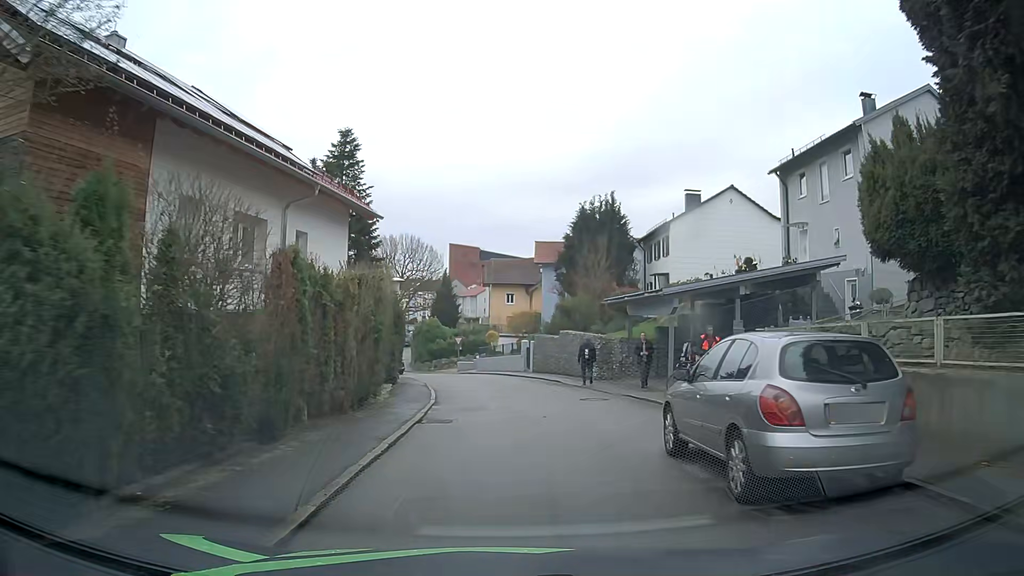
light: Day
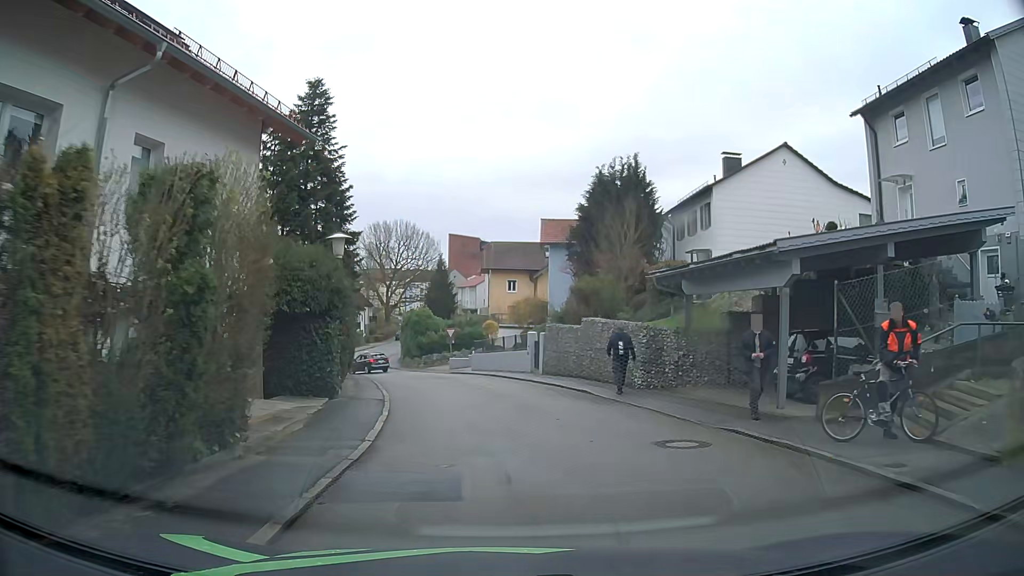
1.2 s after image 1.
(-0.1, +8.8) m; +1°
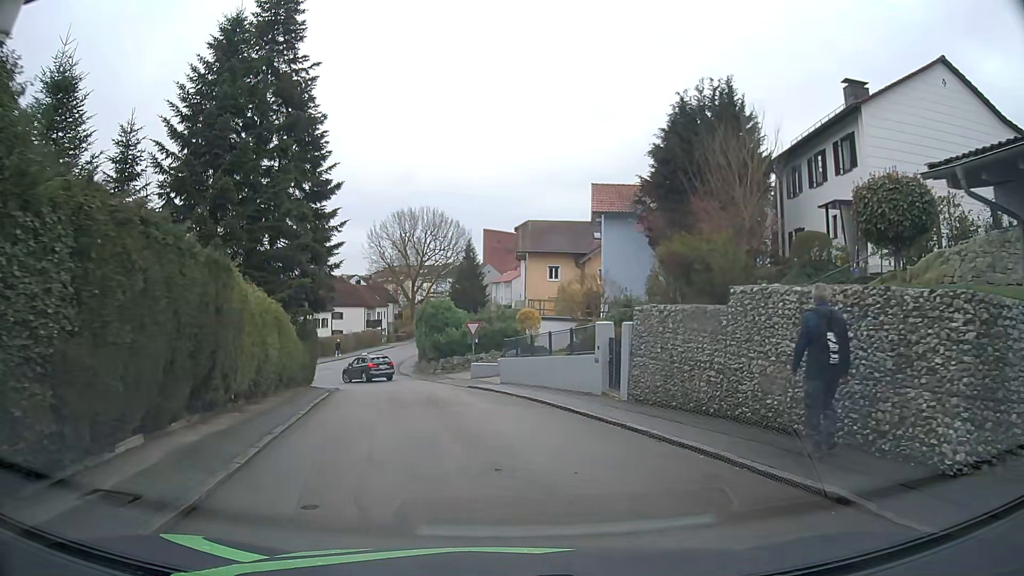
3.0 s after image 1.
(-0.4, +12.8) m; -4°
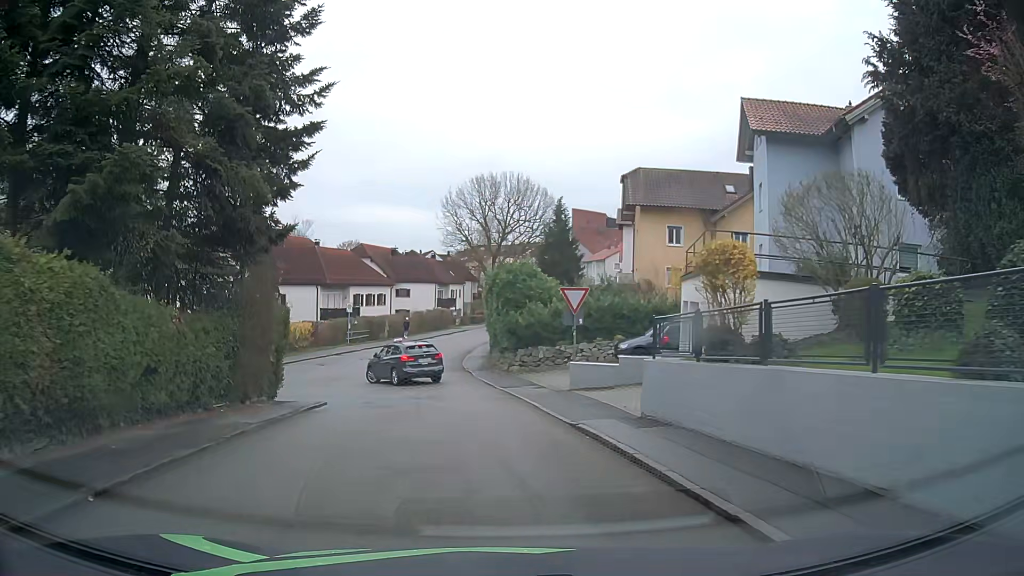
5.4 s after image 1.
(-0.8, +14.8) m; -7°
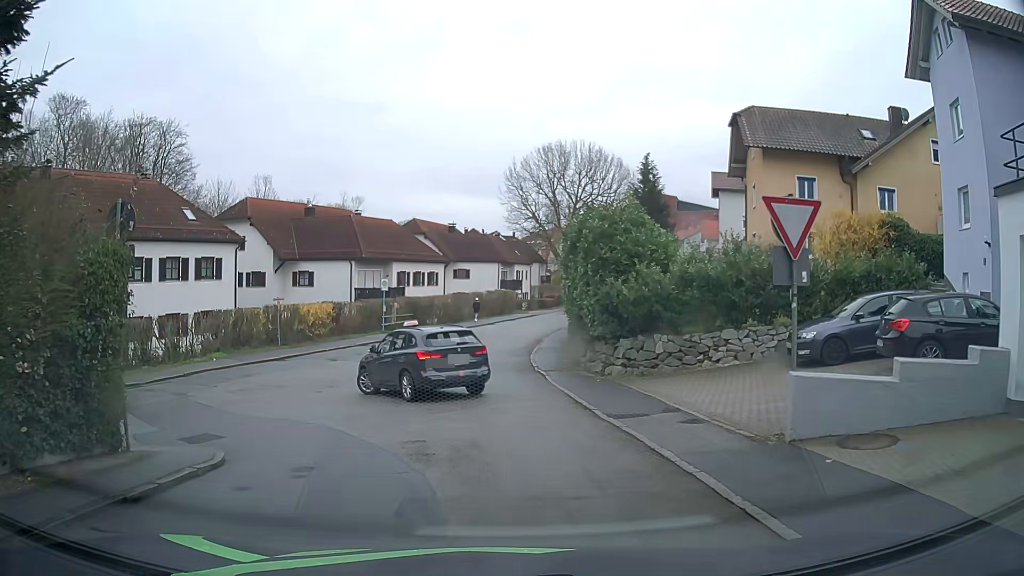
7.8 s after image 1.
(-0.4, +10.7) m; -5°
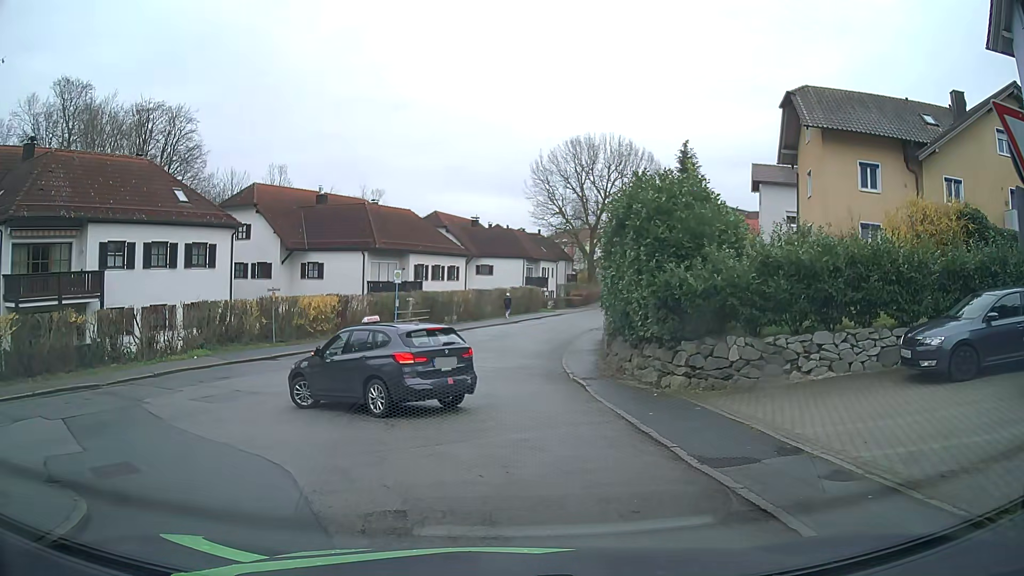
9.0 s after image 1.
(-0.1, +3.9) m; -2°
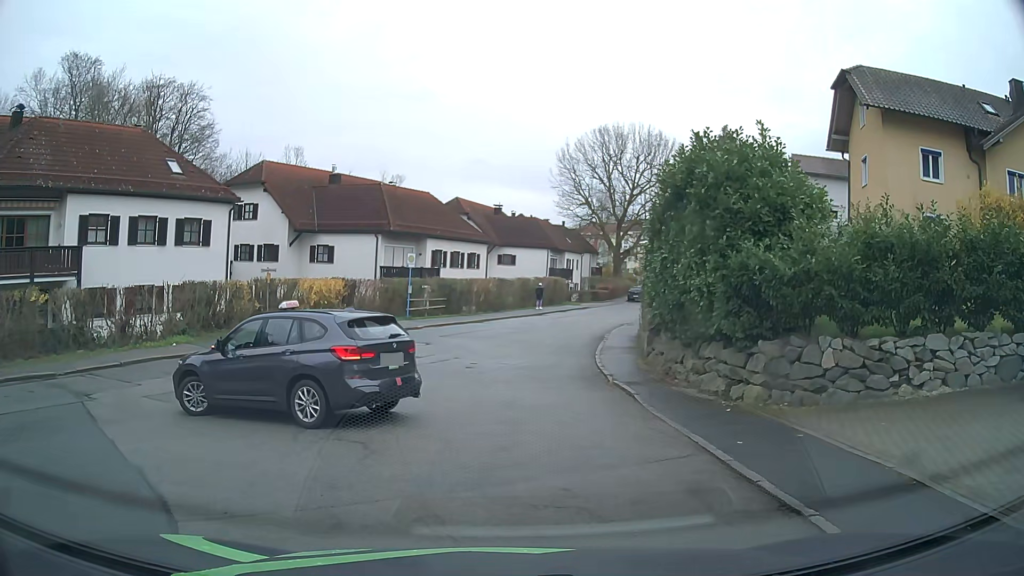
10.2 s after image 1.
(-0.1, +3.1) m; 0°
